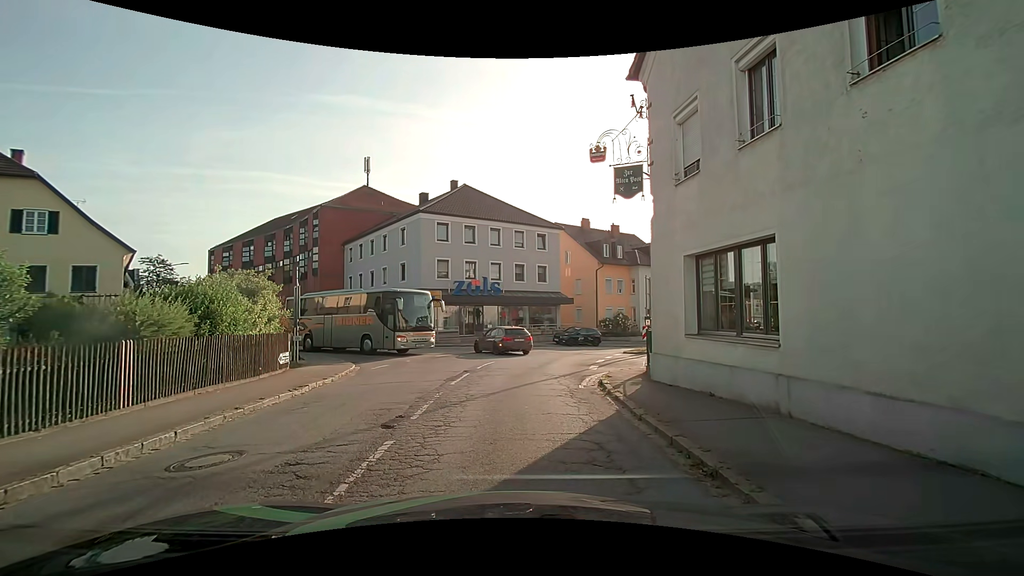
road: secondary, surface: asphalt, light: Day
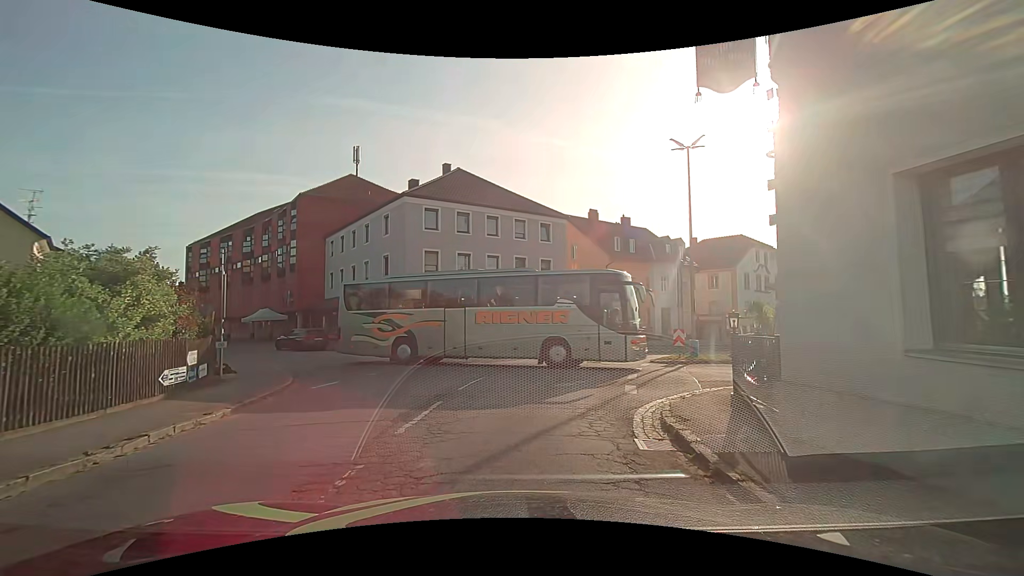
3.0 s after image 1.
(-0.1, +5.8) m; -2°
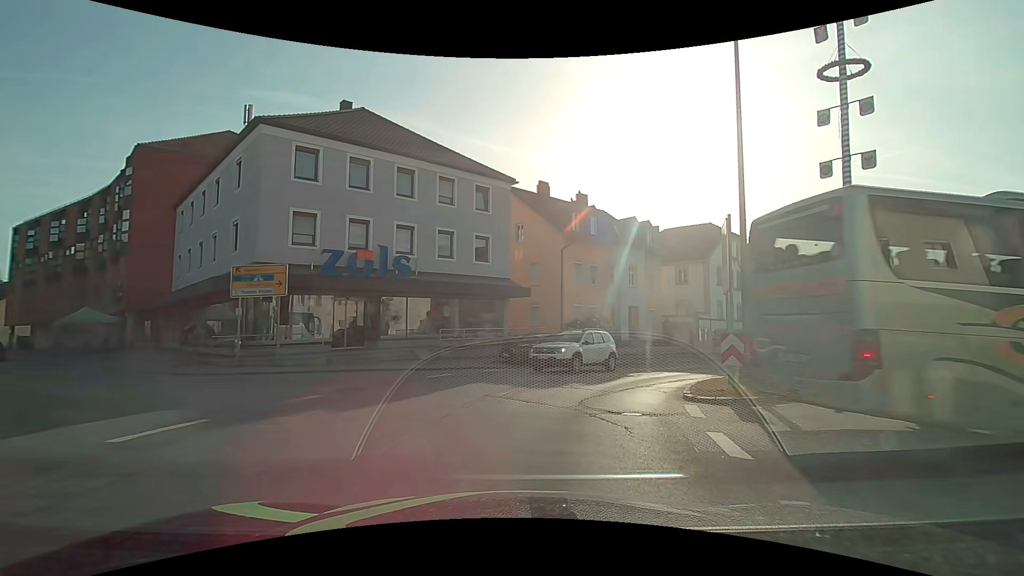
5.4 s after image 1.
(+0.5, +11.6) m; +8°
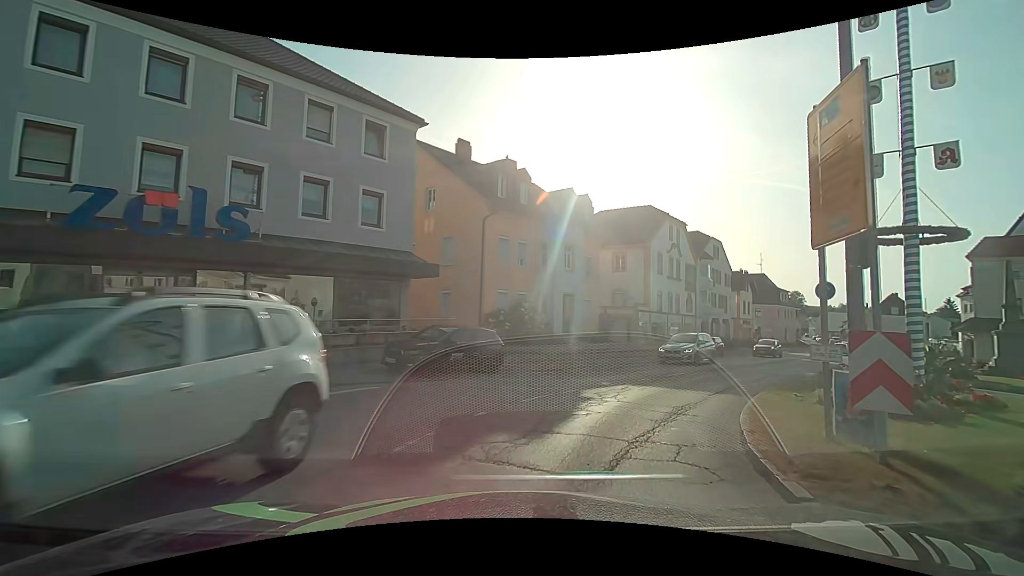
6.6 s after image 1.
(+0.5, +7.7) m; +8°
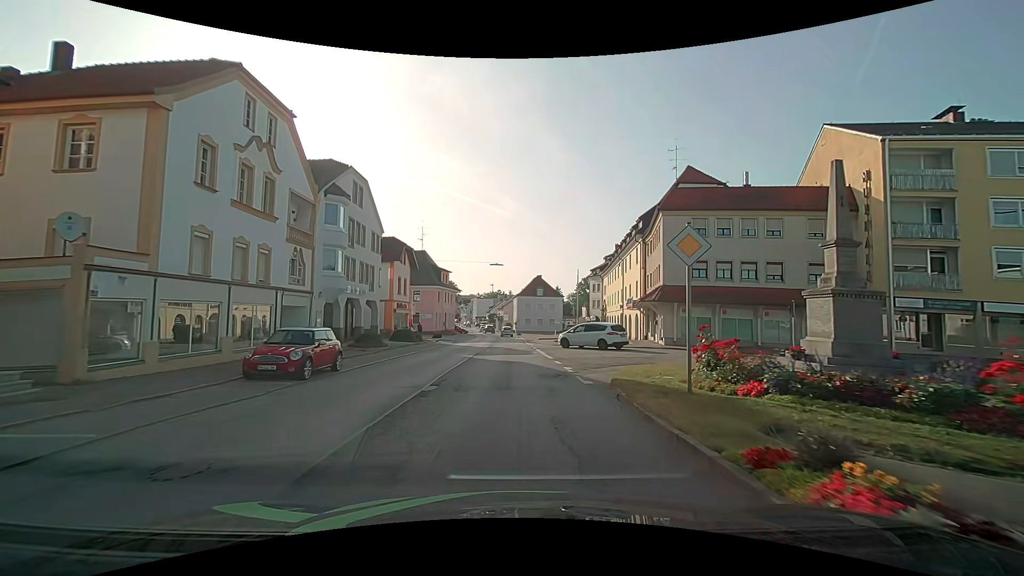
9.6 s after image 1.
(+9.2, +21.8) m; +37°
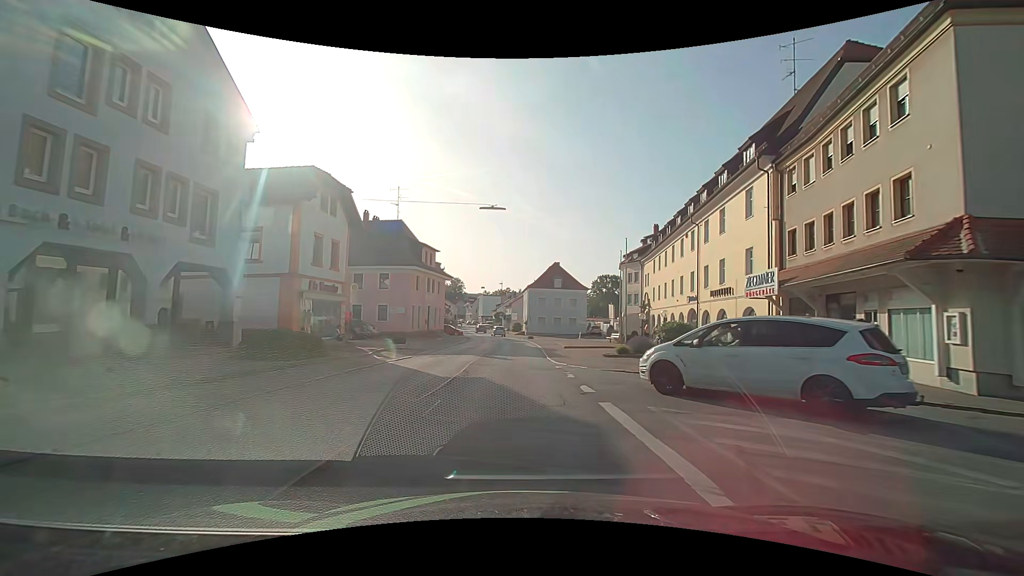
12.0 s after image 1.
(-0.2, +22.2) m; -1°
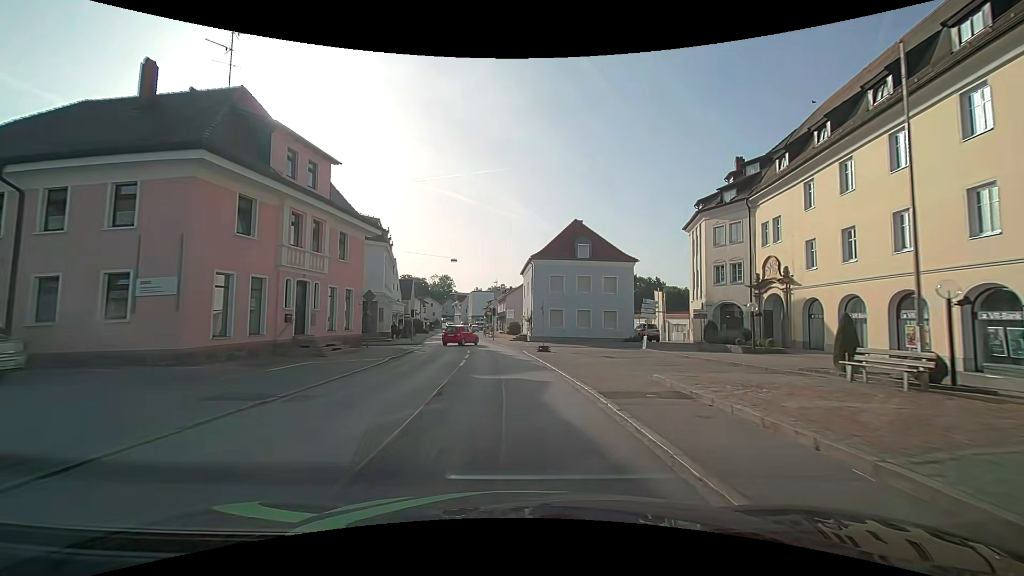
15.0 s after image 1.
(0.0, +32.7) m; 0°
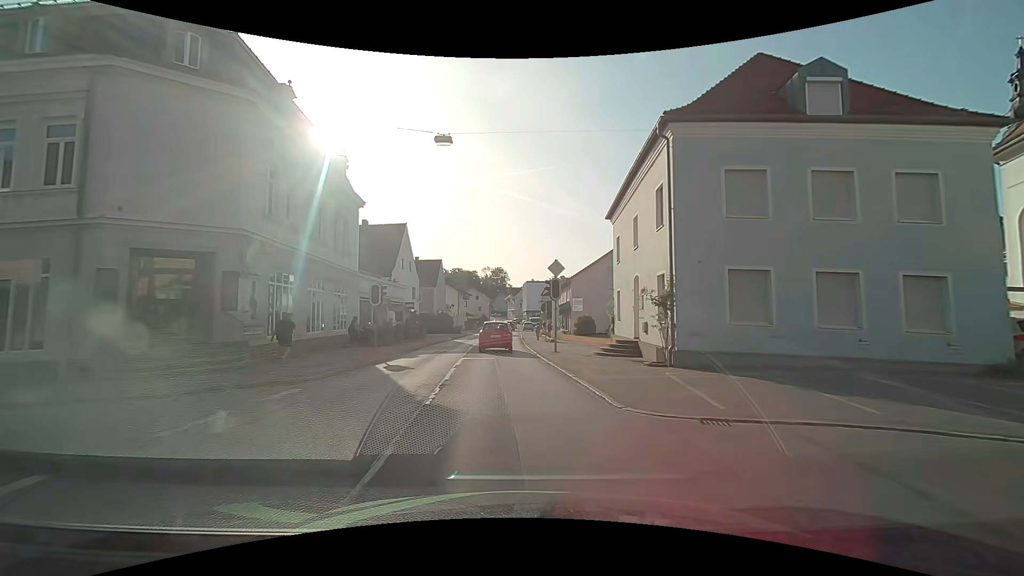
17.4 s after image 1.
(-1.2, +28.6) m; -7°
(0, +10) (-1, +20) (-1, +30) (-1, +40) (-1, +50) (-1, +60) (-1, +70) (-1, +80) (-1, +90) (-1, +100) m
